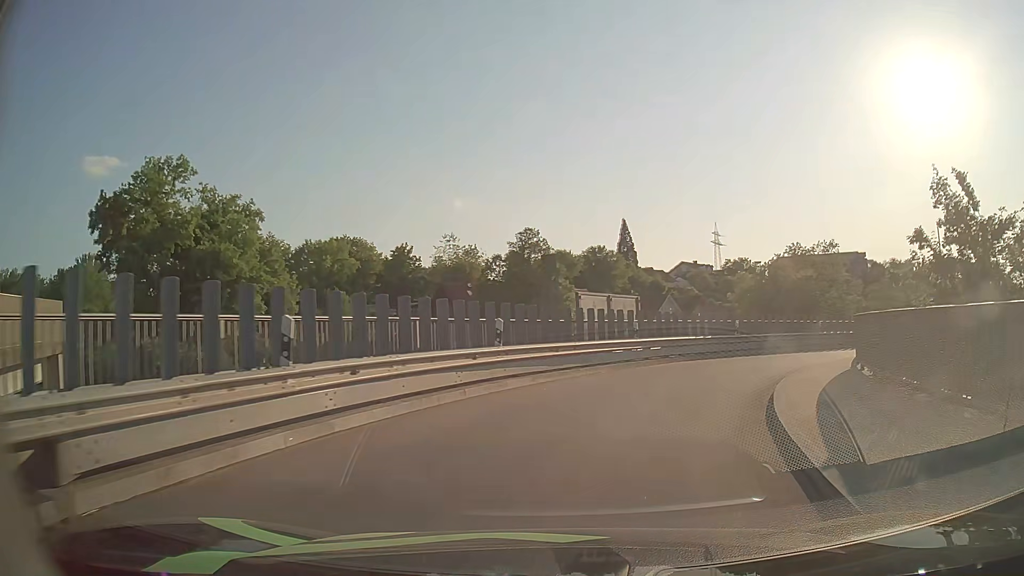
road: primary_link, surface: asphalt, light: Day
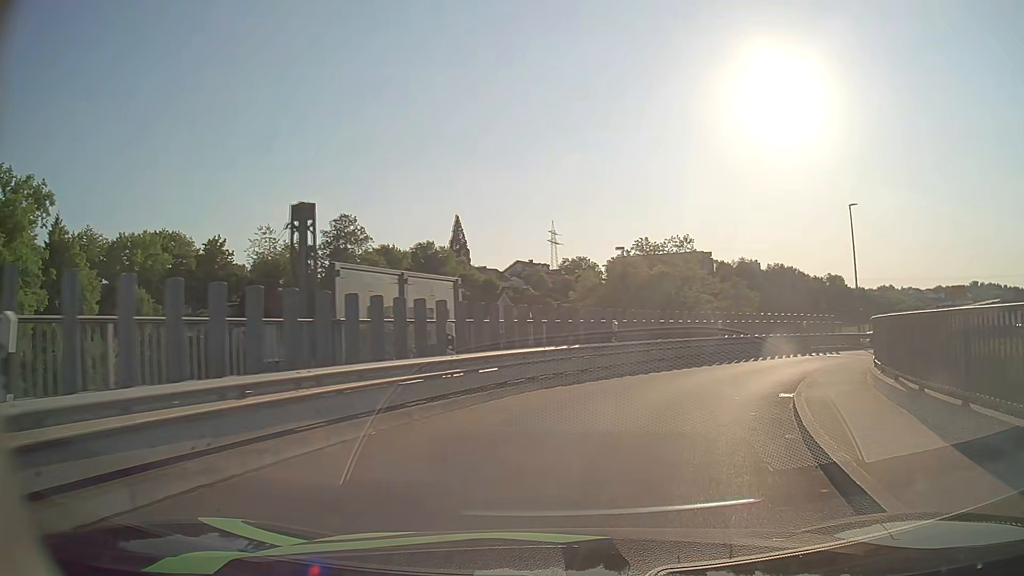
(+1.1, +9.8) m; +14°
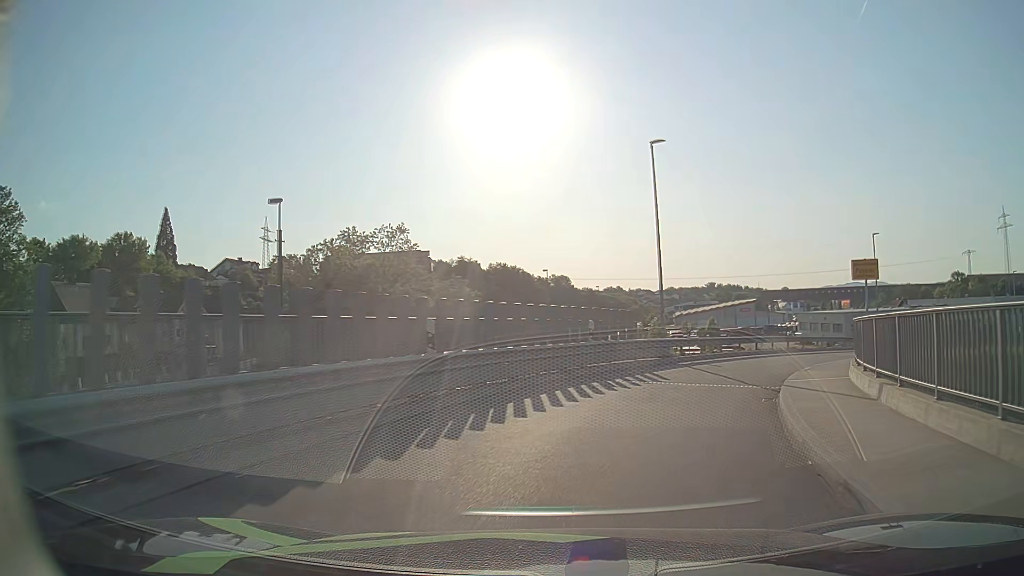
(+3.1, +14.5) m; +24°
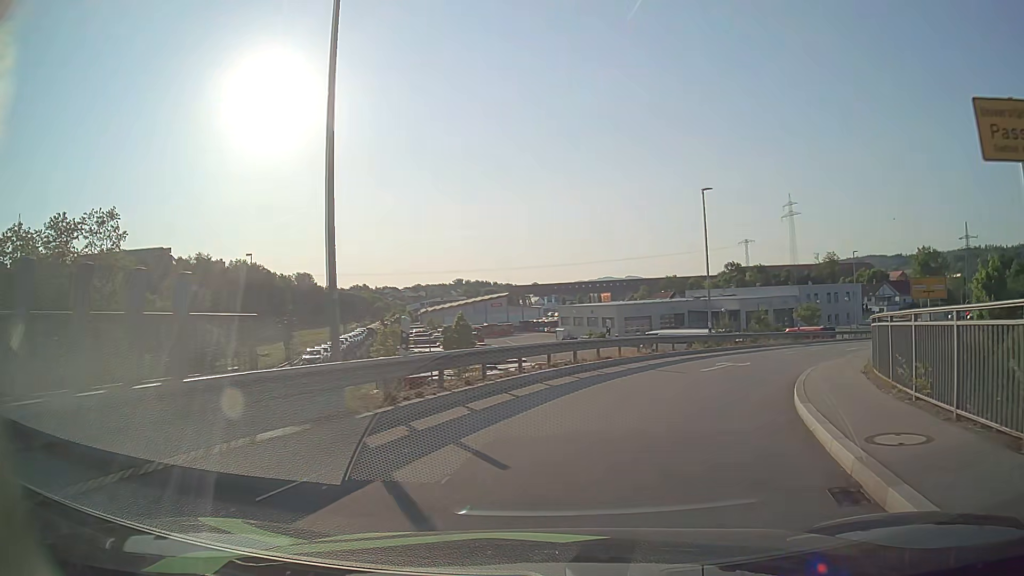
(+3.0, +15.4) m; +21°
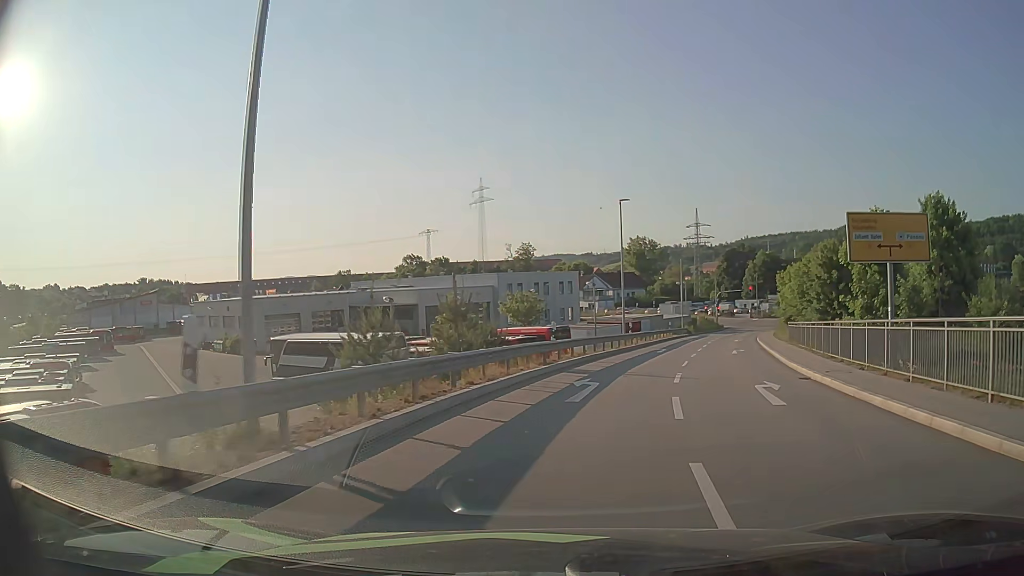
(+7.3, +26.7) m; +27°
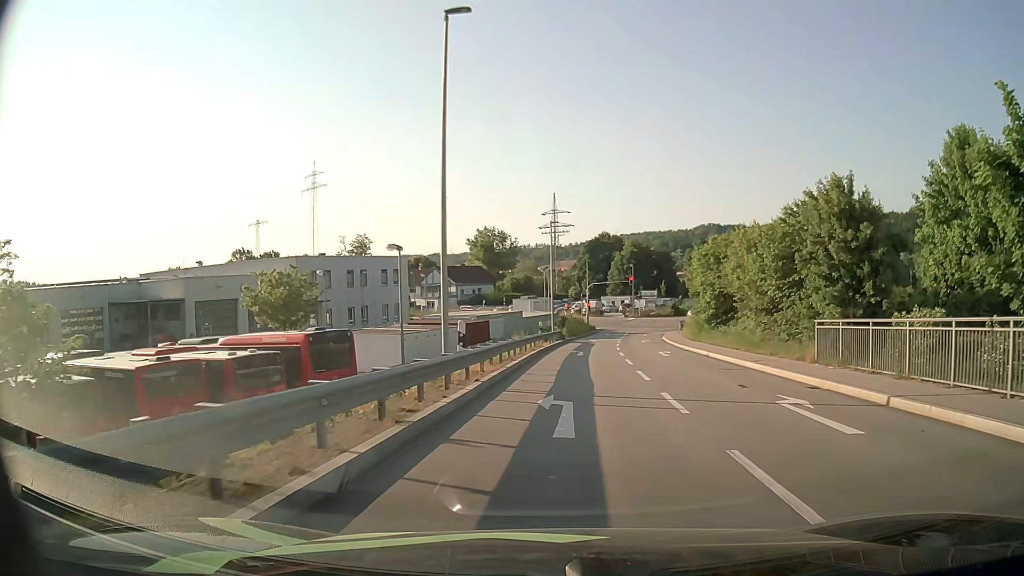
(+2.9, +23.6) m; +13°
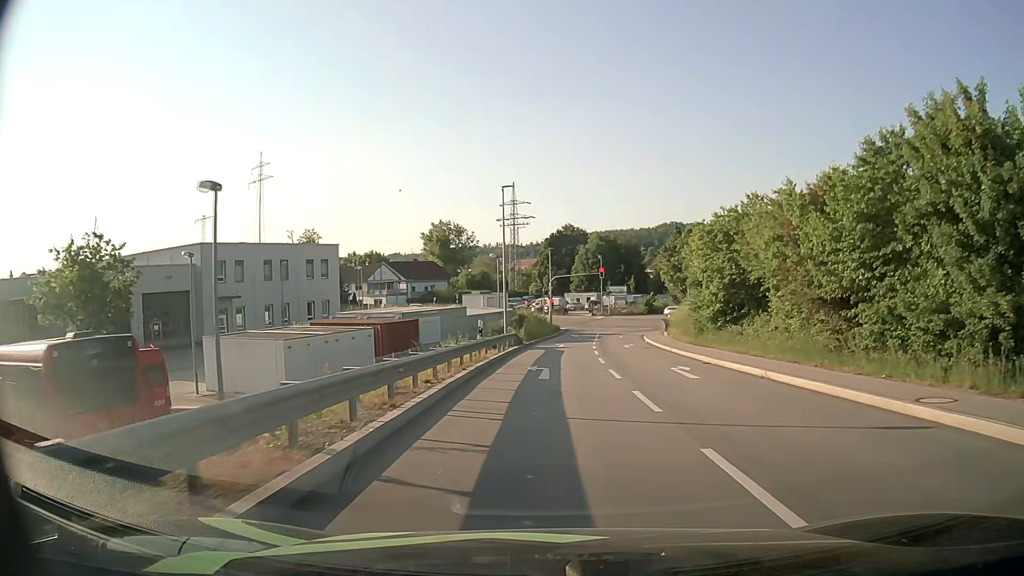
(+0.4, +12.1) m; +4°
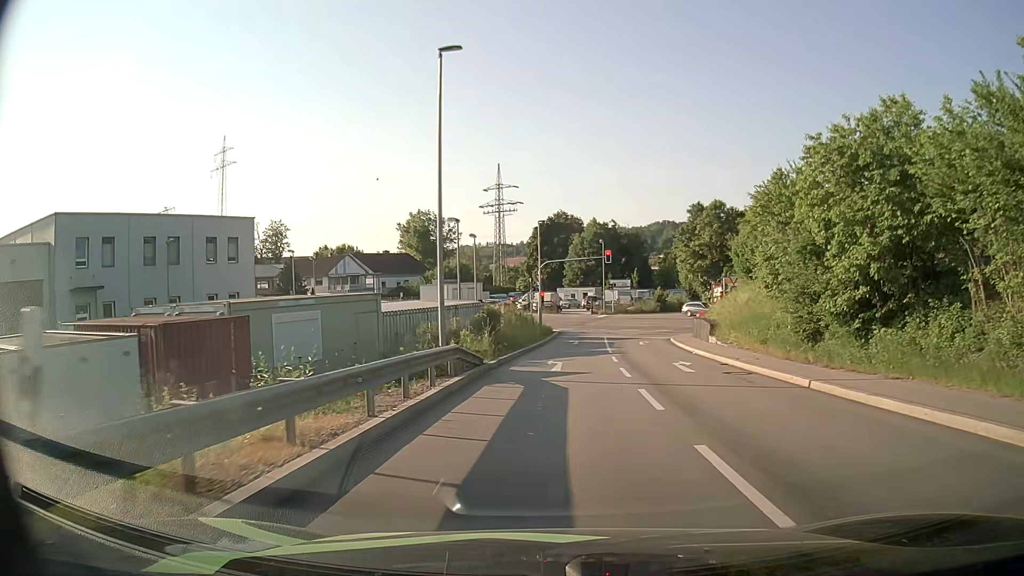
(+0.1, +17.7) m; +1°
